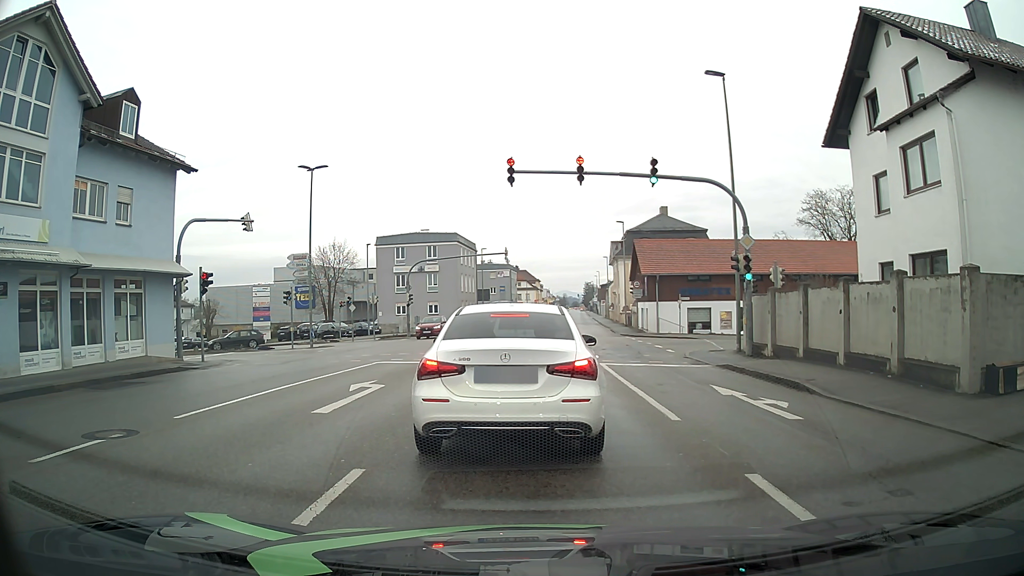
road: tertiary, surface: asphalt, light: Day
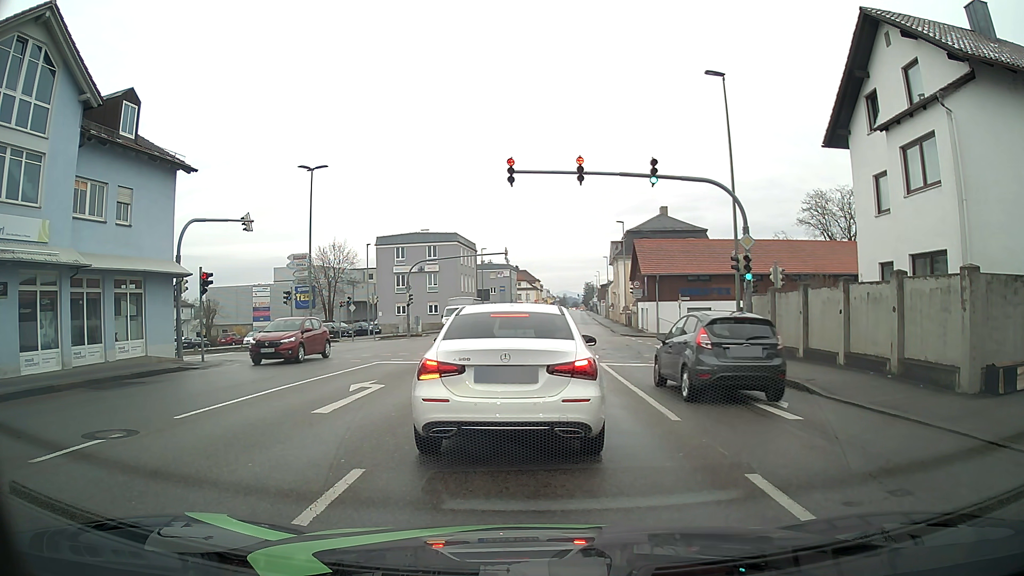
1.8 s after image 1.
(0.0, 0.0) m; 0°
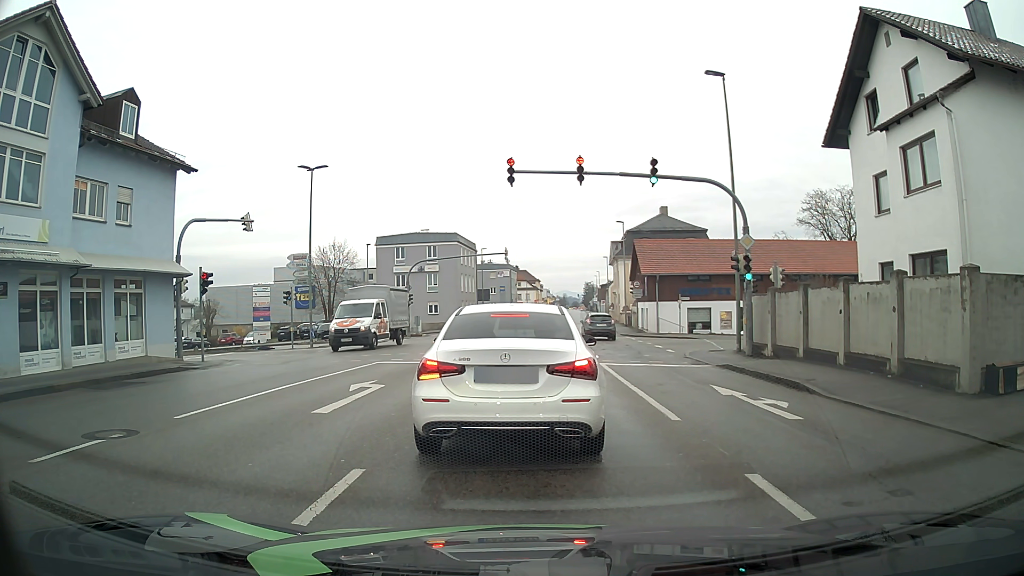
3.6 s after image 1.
(0.0, 0.0) m; 0°
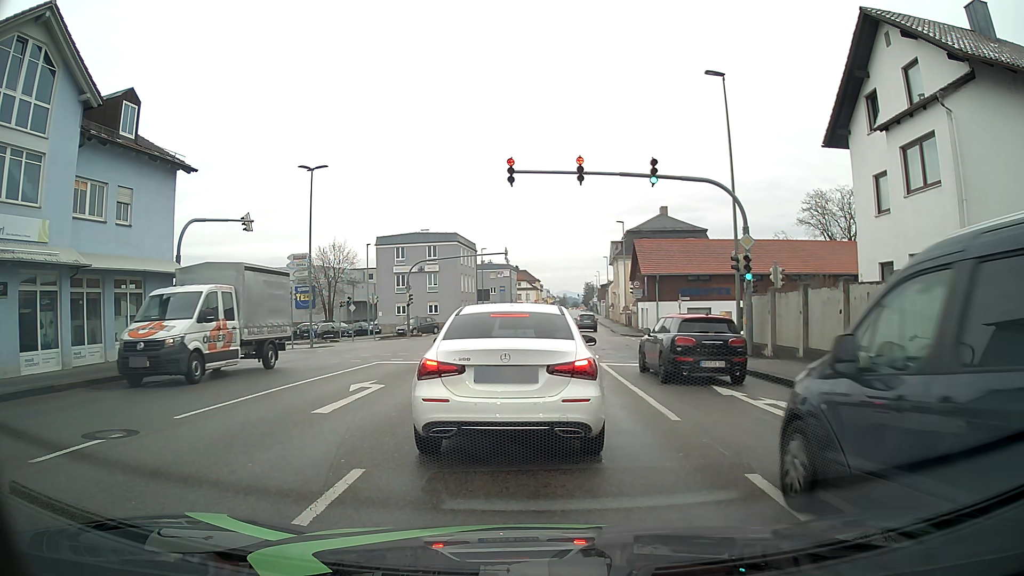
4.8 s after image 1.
(0.0, 0.0) m; 0°
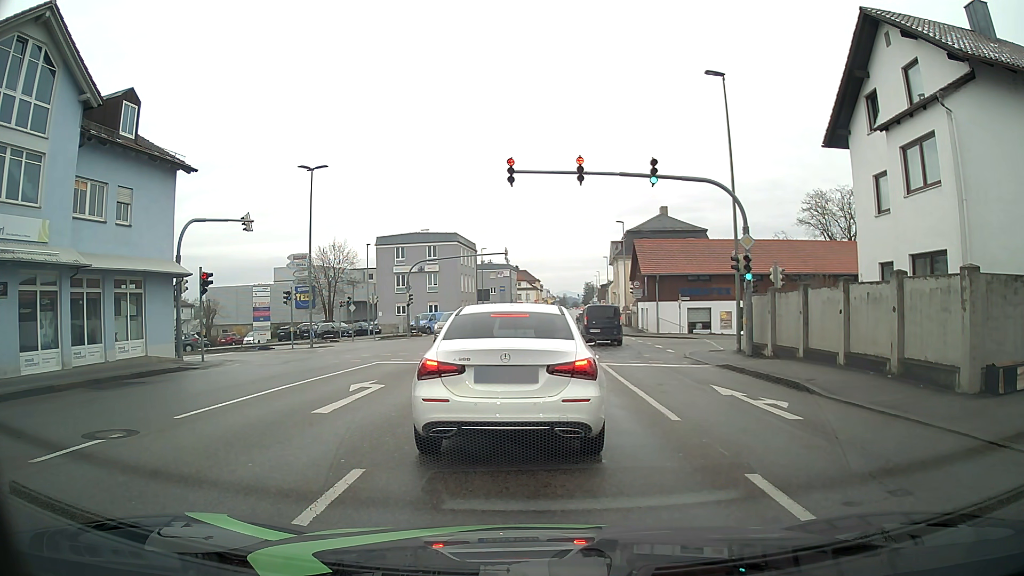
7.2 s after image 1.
(0.0, 0.0) m; 0°
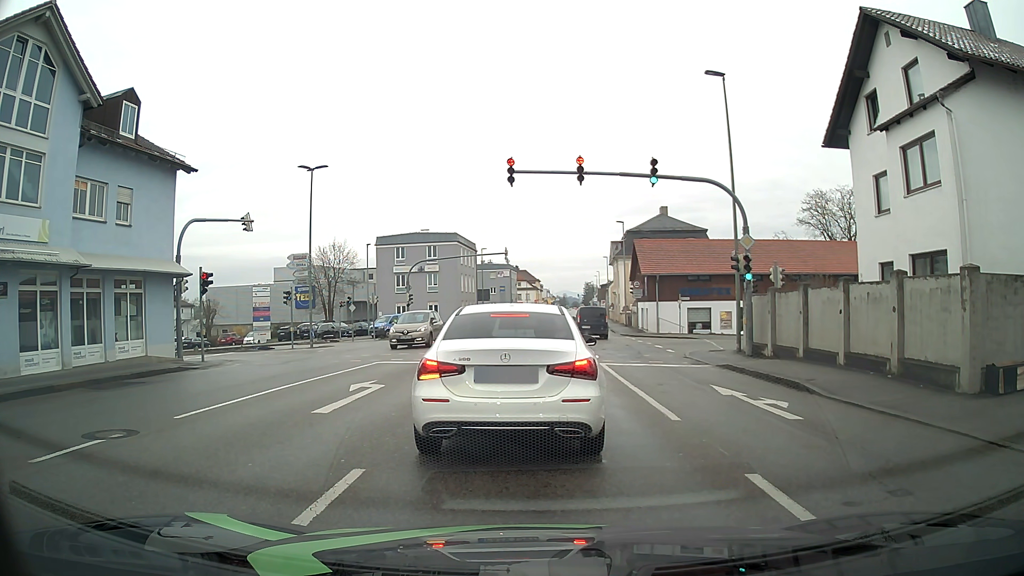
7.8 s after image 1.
(0.0, 0.0) m; 0°
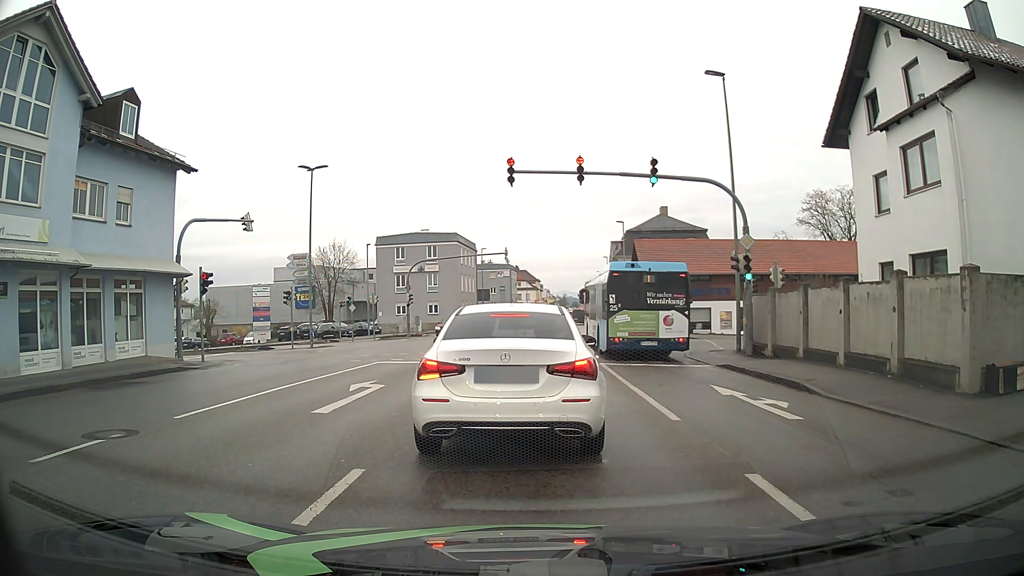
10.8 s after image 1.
(0.0, 0.0) m; 0°
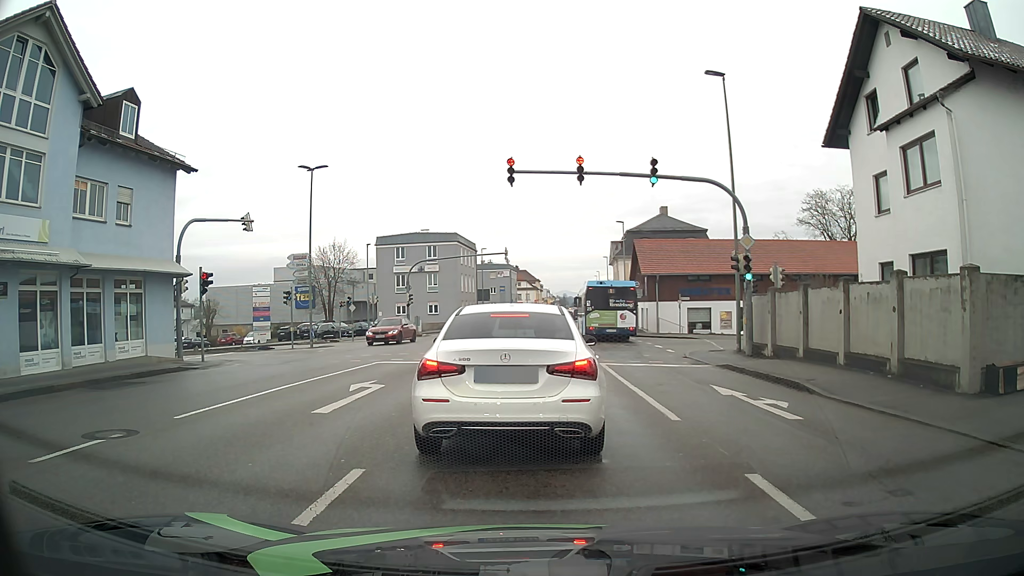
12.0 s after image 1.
(0.0, 0.0) m; 0°
(0, +10) (+1, +20) (+1, +30) (-1, +40) (-9, +45) (-18, +47) (-28, +47) (-38, +47) (-48, +48) (-58, +48) m
